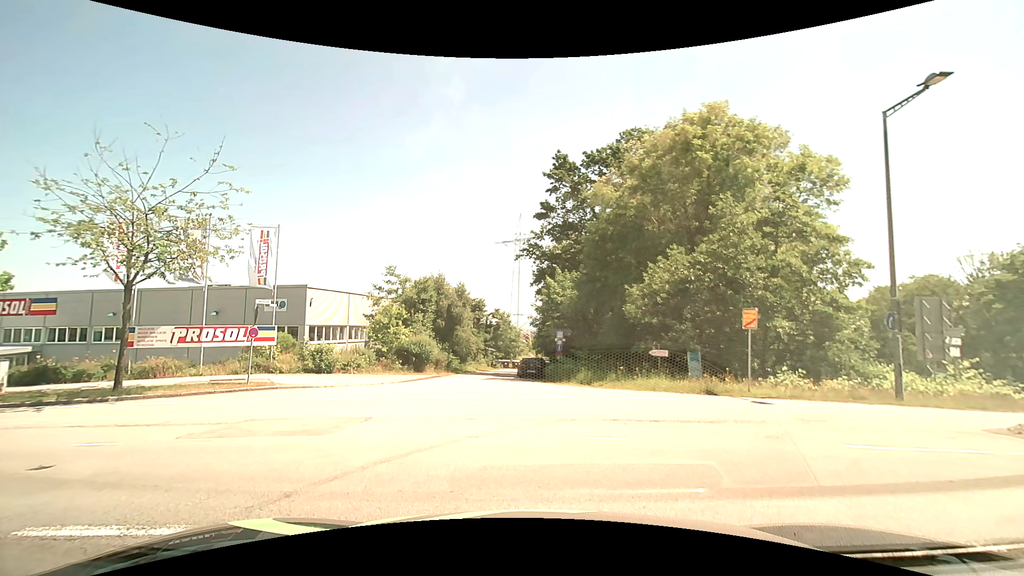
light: Day
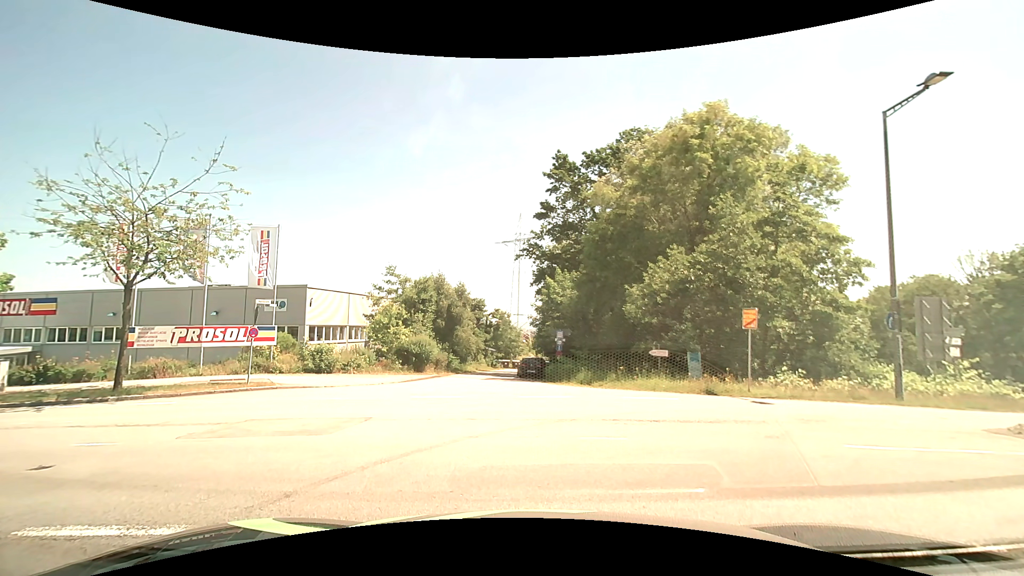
(0.0, 0.0) m; 0°
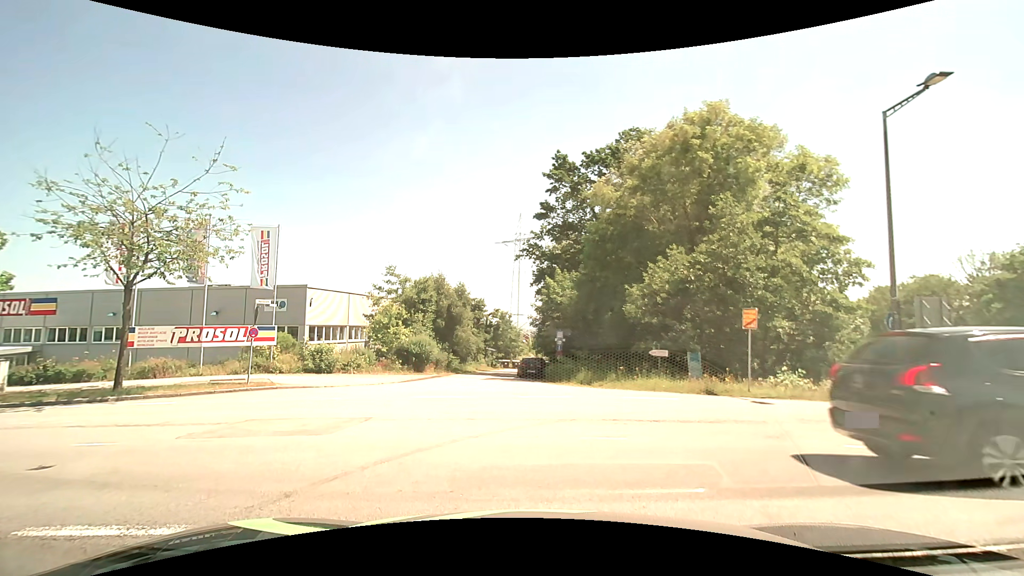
(0.0, 0.0) m; 0°
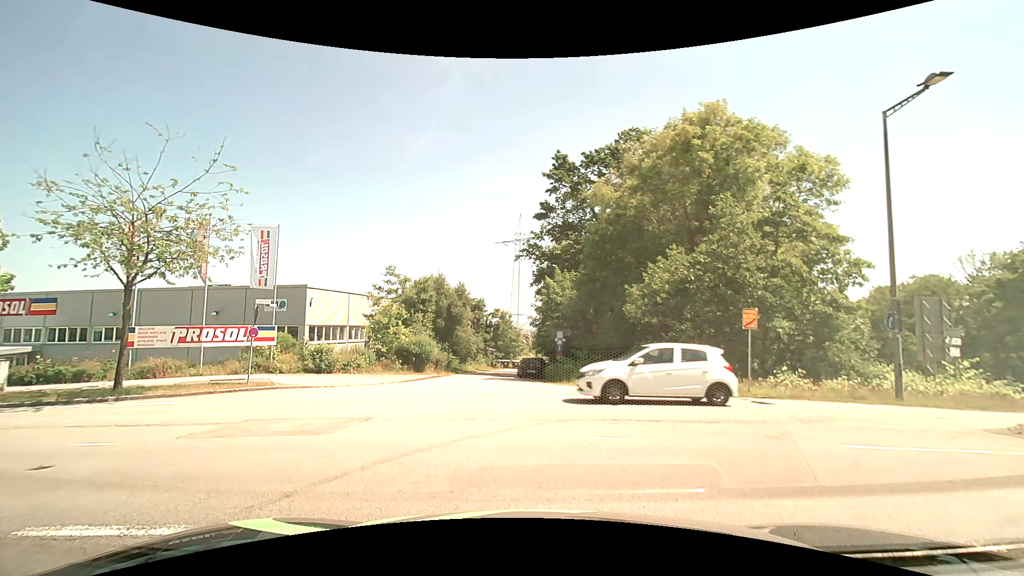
(0.0, 0.0) m; 0°
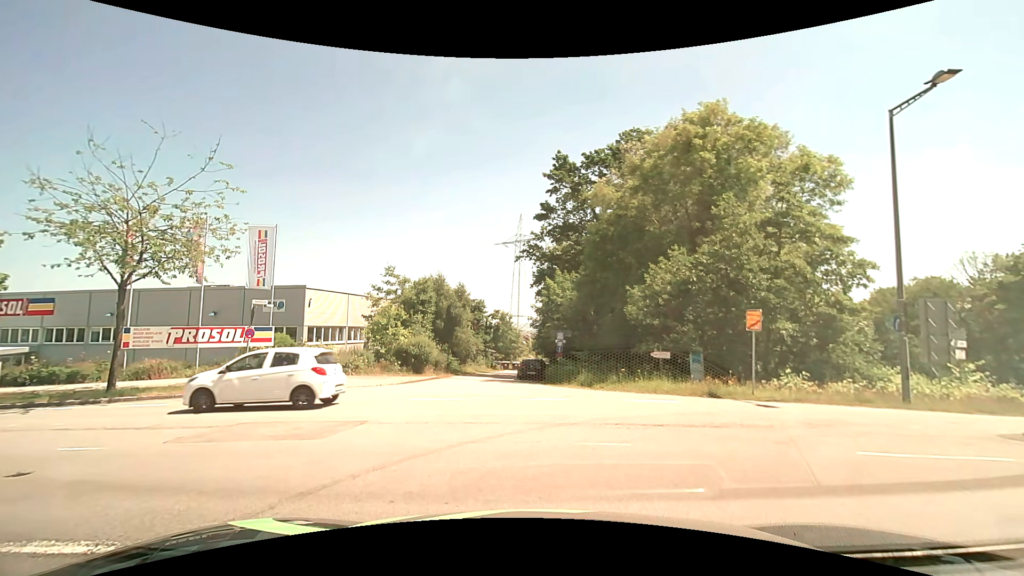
(0.0, +0.3) m; 0°
